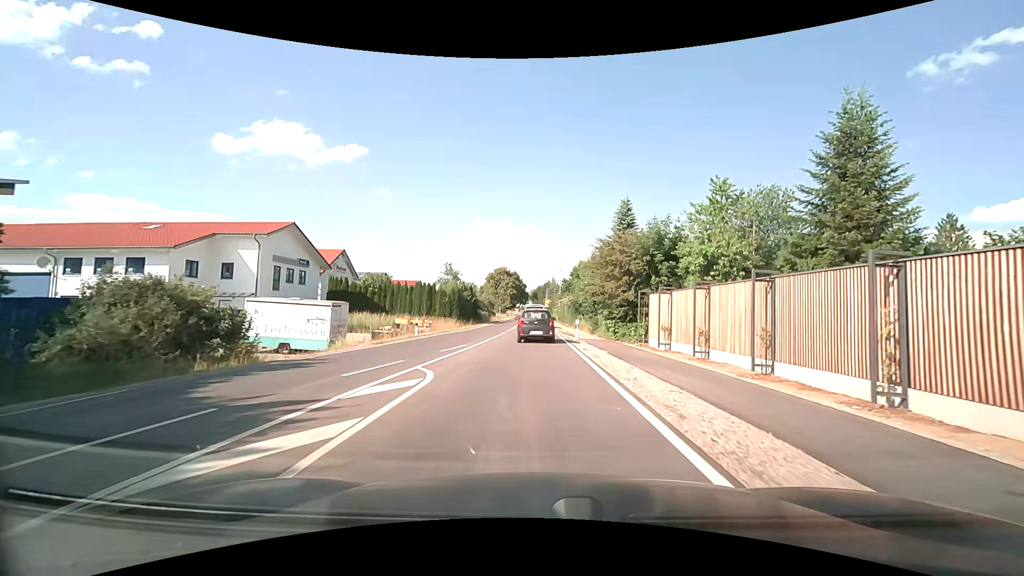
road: secondary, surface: asphalt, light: Day
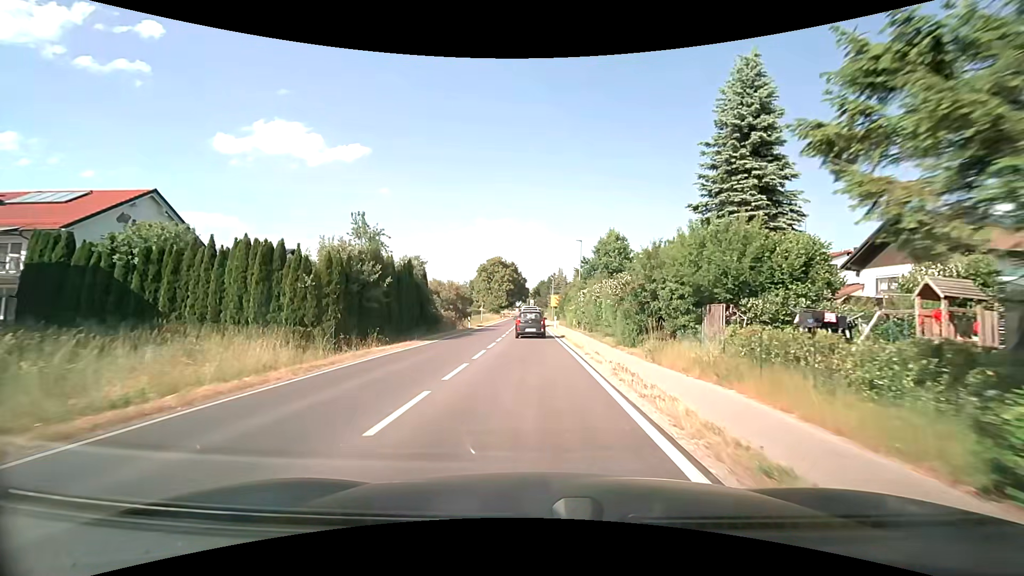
(0.0, +34.2) m; 0°
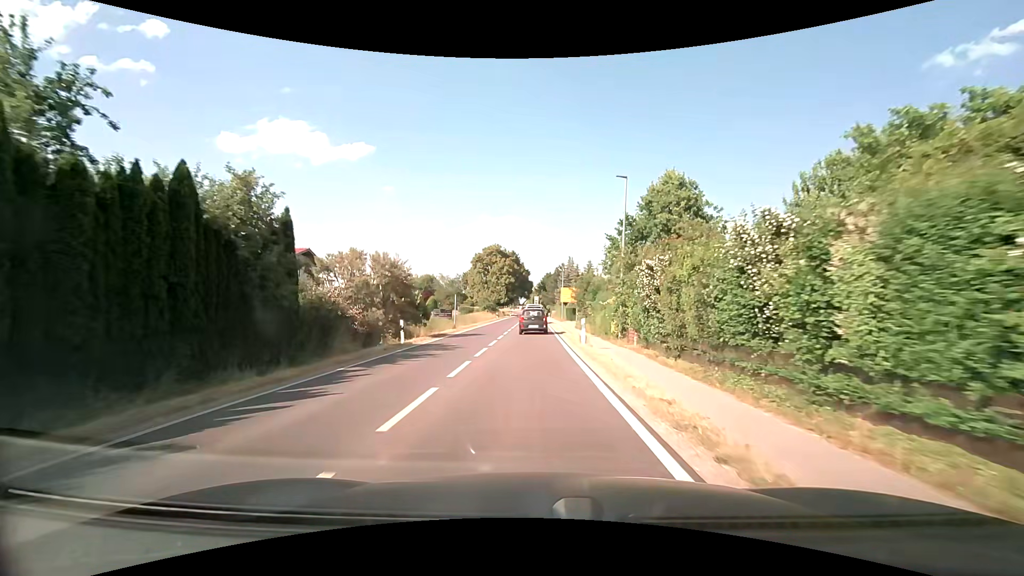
(+0.1, +22.6) m; 0°
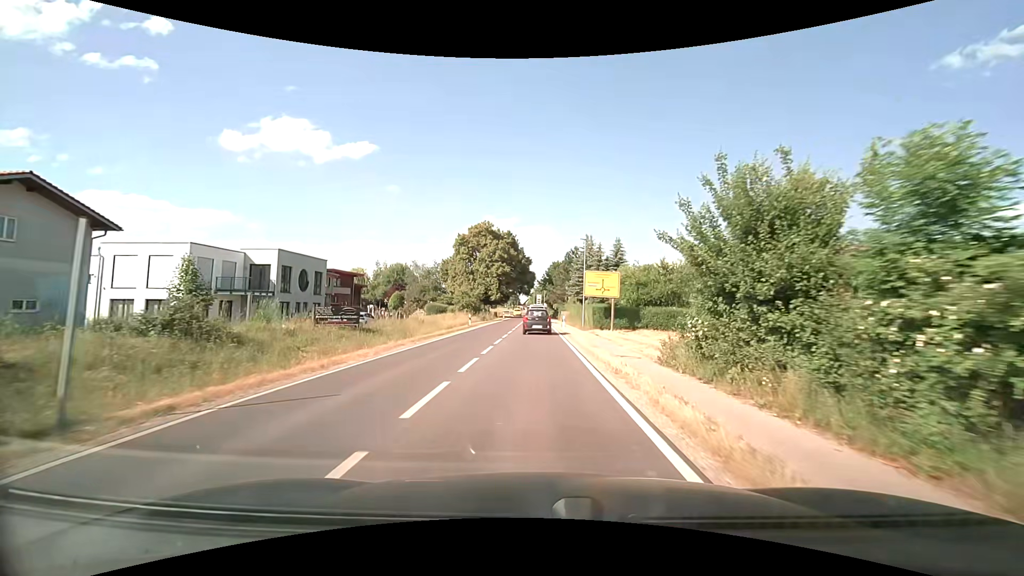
(-0.2, +31.4) m; 0°
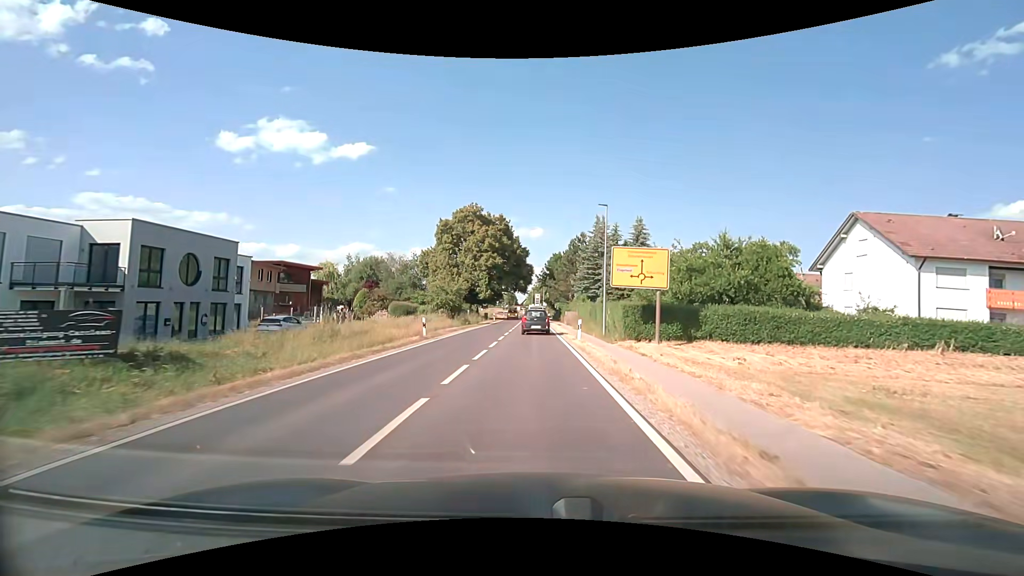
(0.0, +15.5) m; 0°
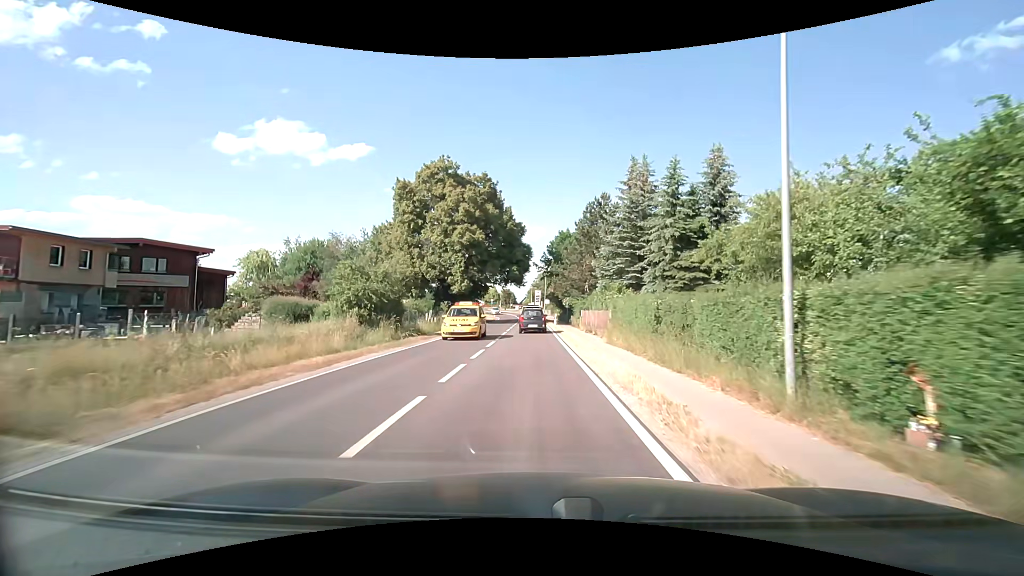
(0.0, +23.2) m; 0°
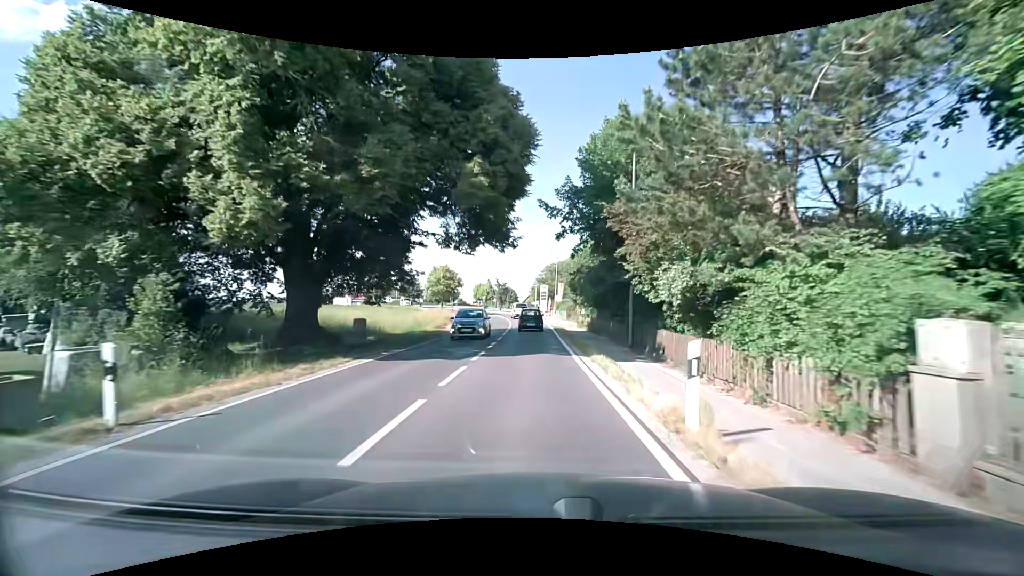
(-0.2, +37.0) m; -1°
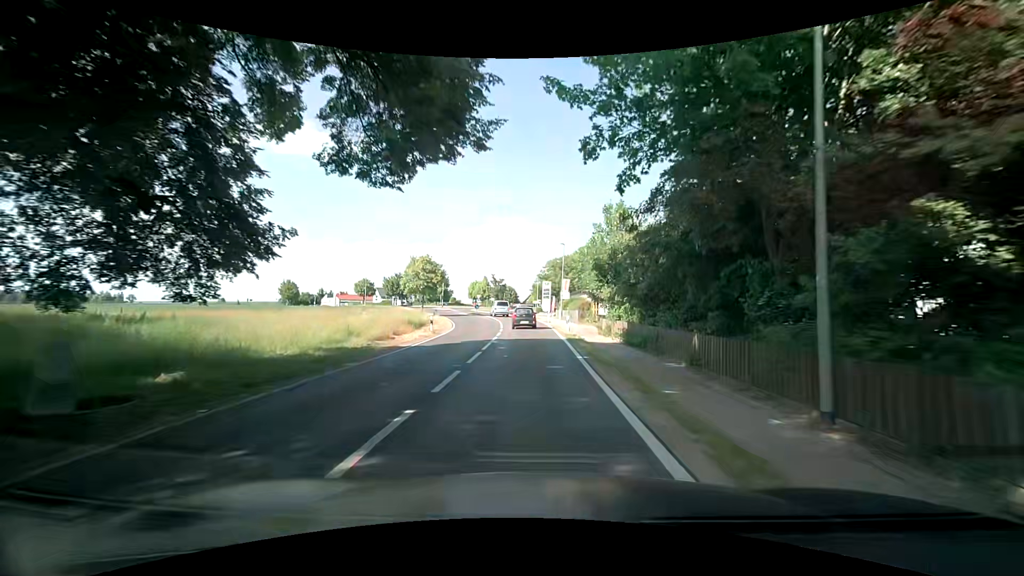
(0.0, +14.2) m; 0°
(0, +10) (0, +20) (0, +30) (-1, +40) (-2, +50) (-3, +60) (-5, +70) (-8, +79) (-11, +89) (-14, +98) m
